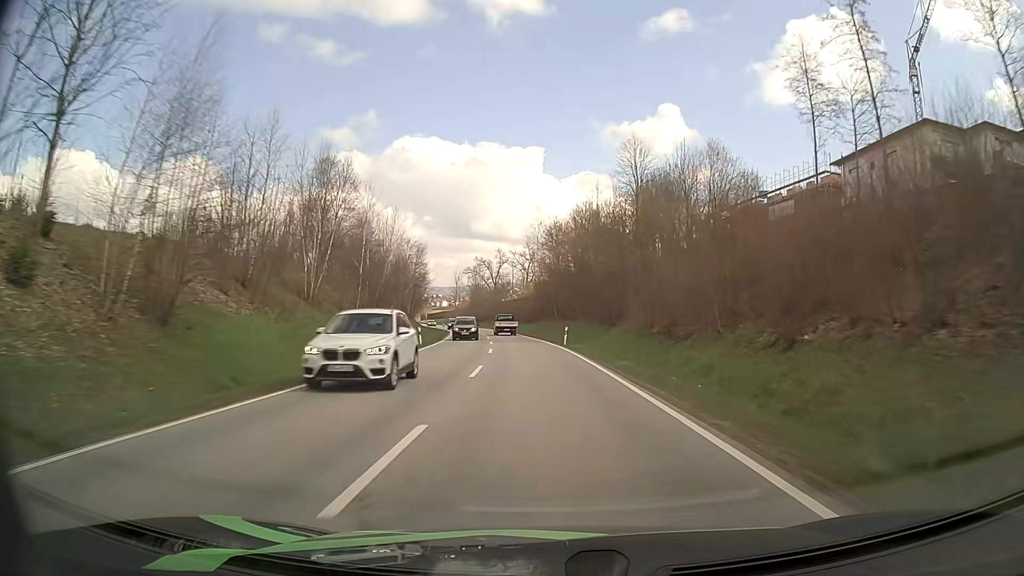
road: secondary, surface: asphalt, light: Day
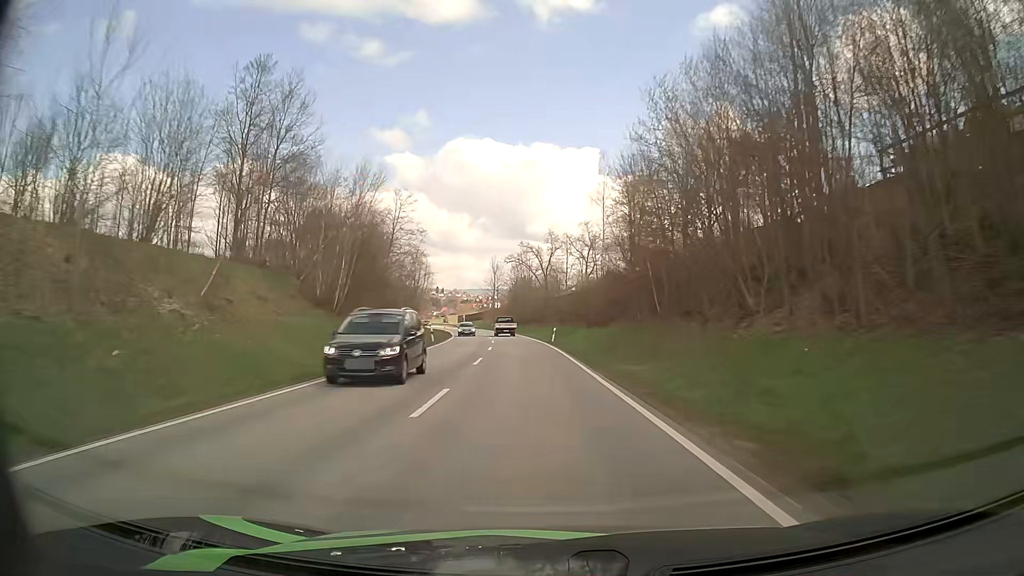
(-1.7, +42.7) m; -5°
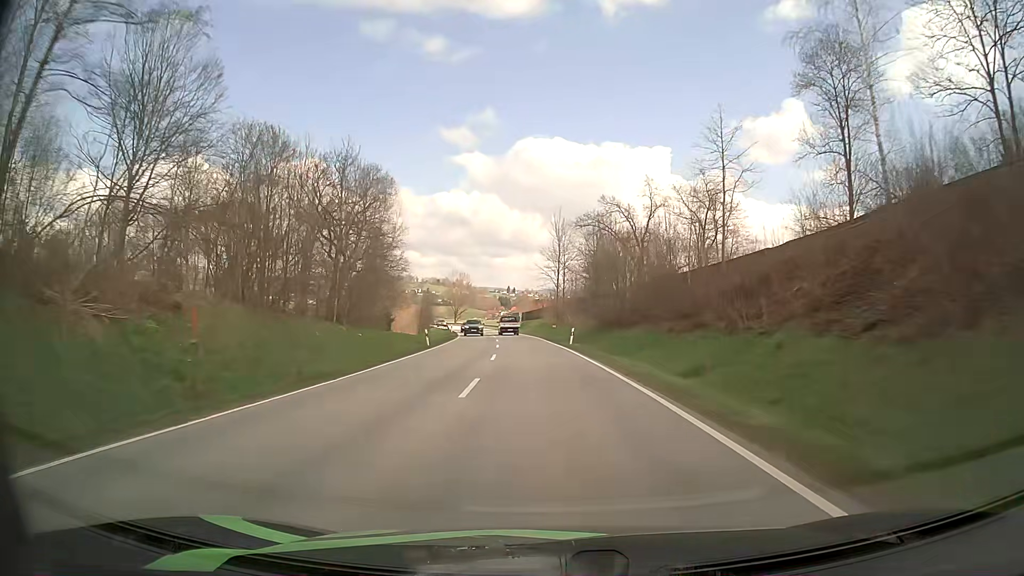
(-3.4, +57.8) m; -7°
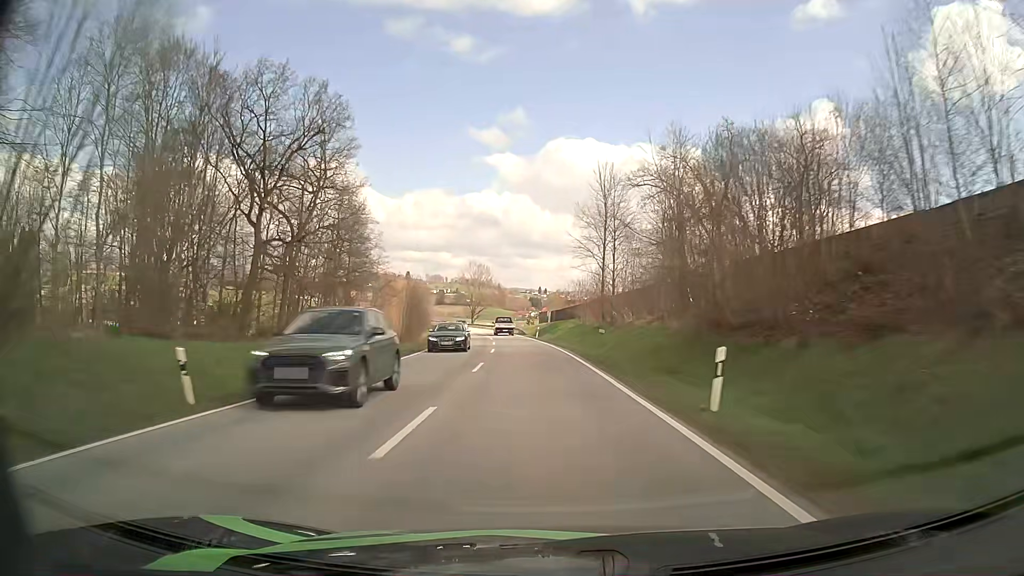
(-0.5, +29.5) m; -2°
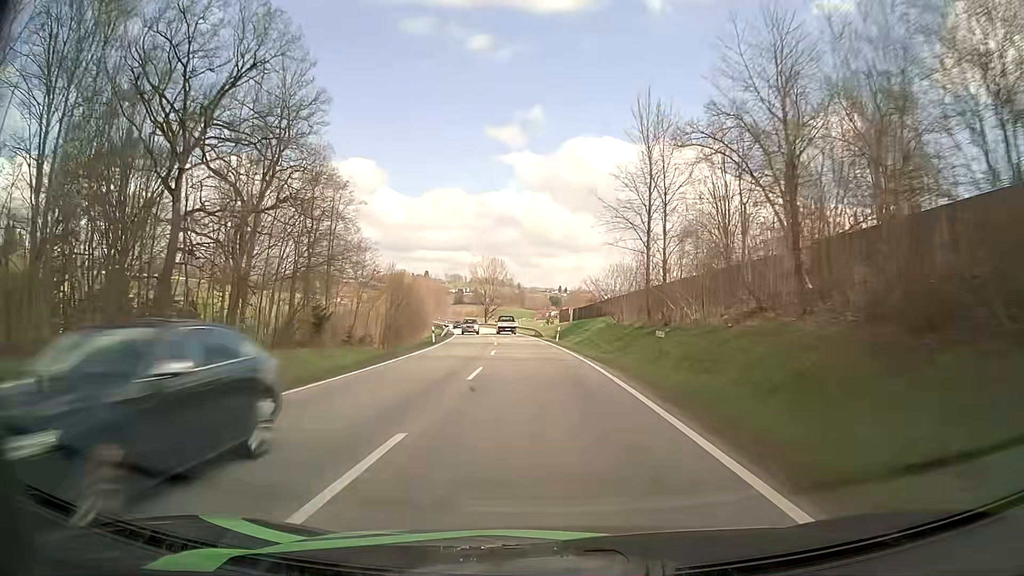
(-0.2, +14.9) m; -2°
